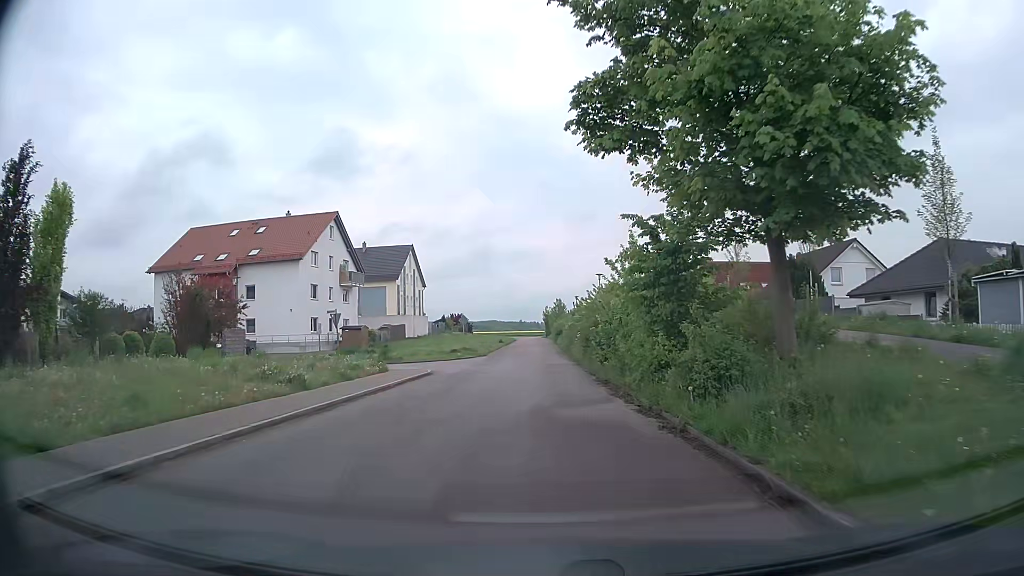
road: residential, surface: asphalt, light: Day
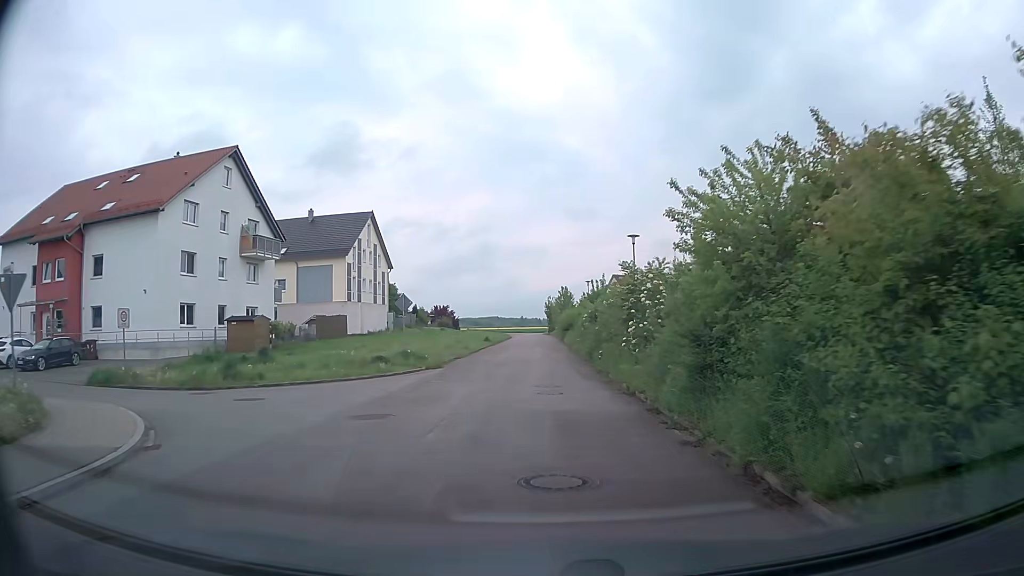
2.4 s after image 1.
(-0.2, +22.9) m; 0°
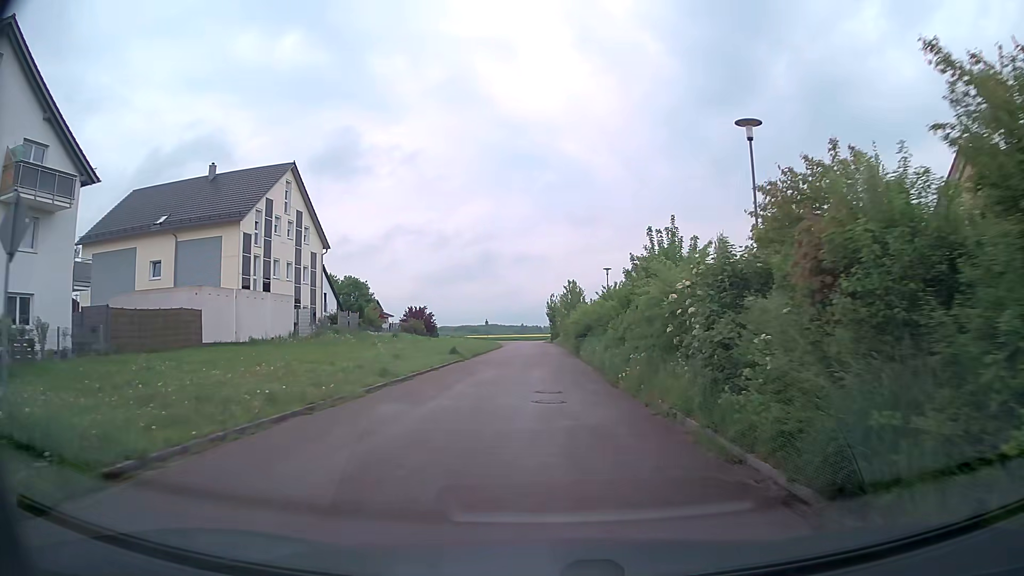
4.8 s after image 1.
(-0.3, +23.3) m; -1°
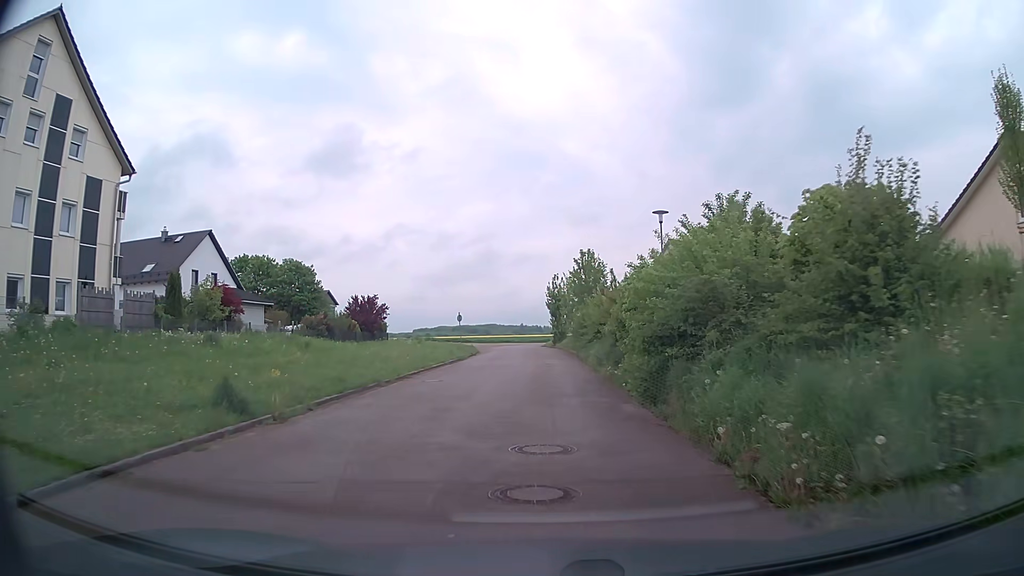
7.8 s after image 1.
(+0.2, +27.3) m; 0°
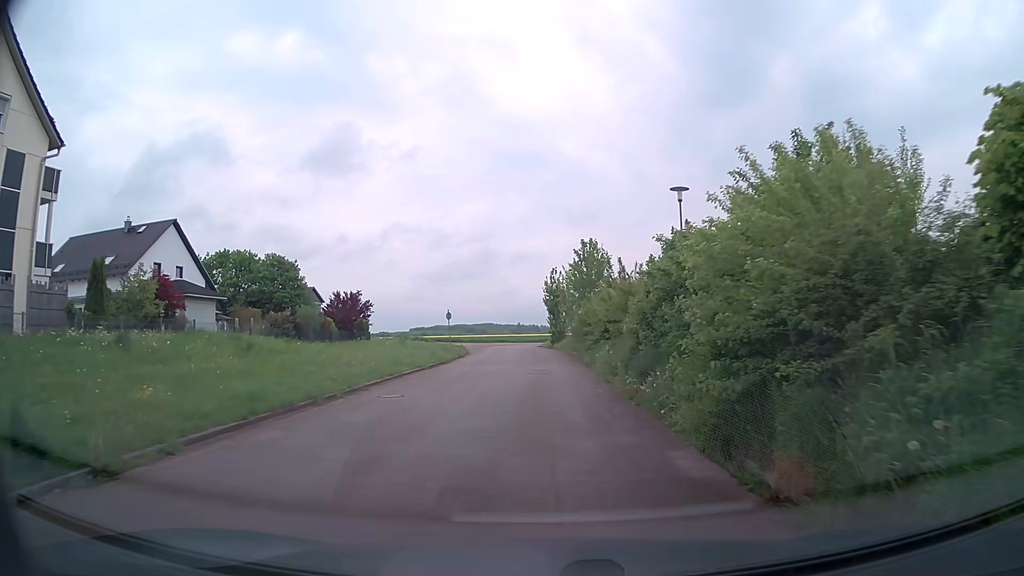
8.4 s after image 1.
(0.0, +5.1) m; 0°
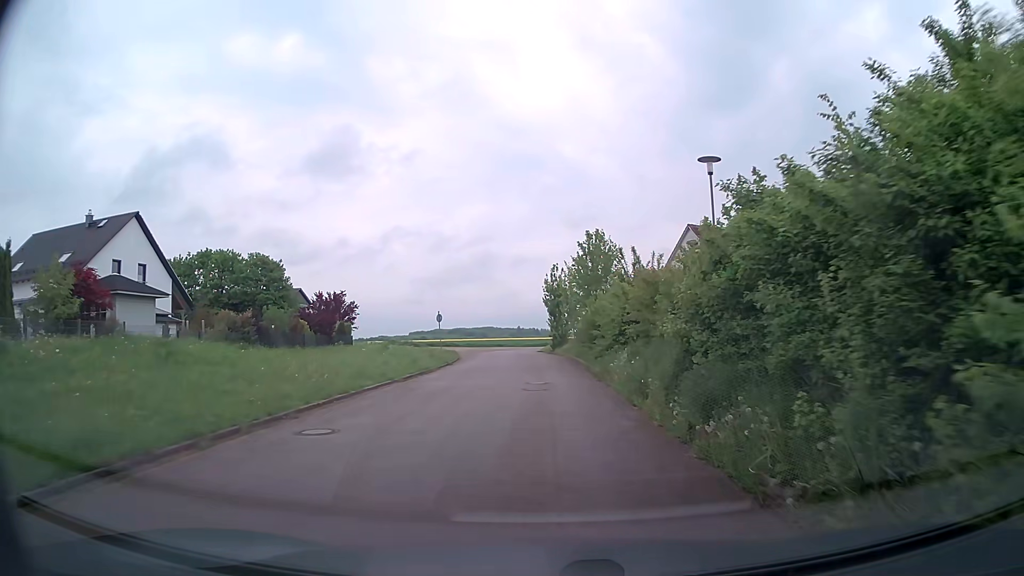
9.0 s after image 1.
(0.0, +5.0) m; 0°
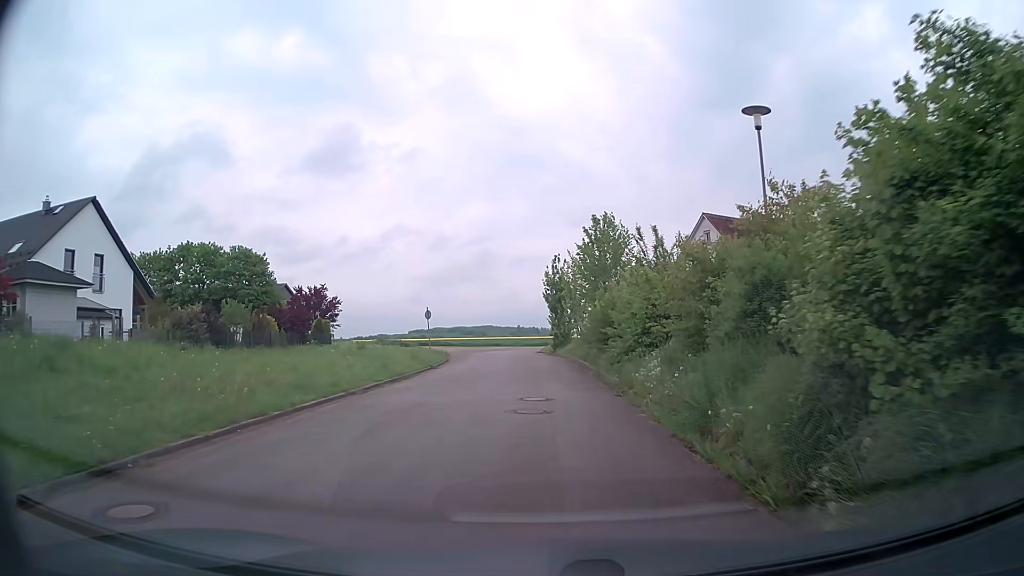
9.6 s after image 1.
(0.0, +5.0) m; 0°
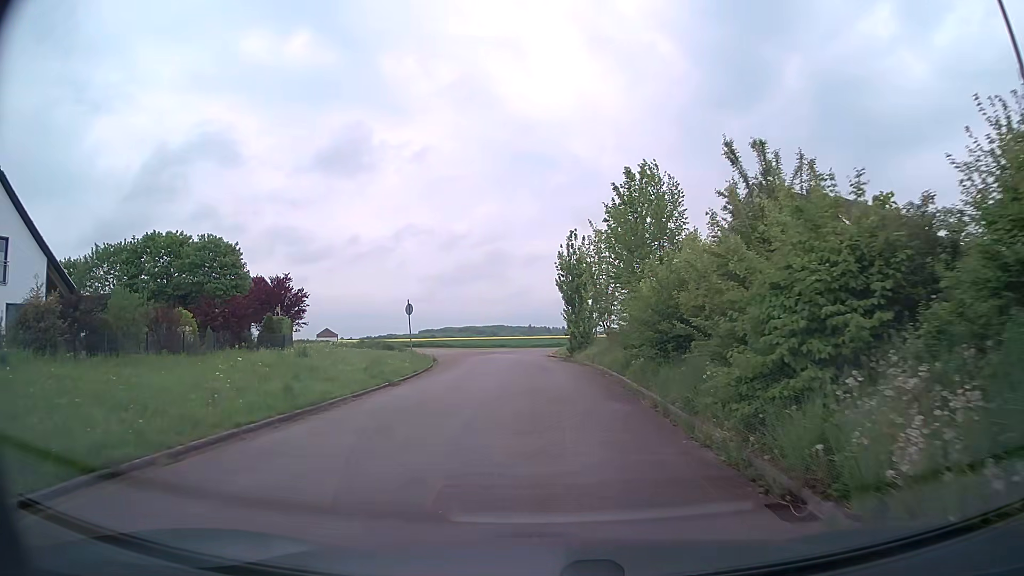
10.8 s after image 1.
(0.0, +9.8) m; -1°
